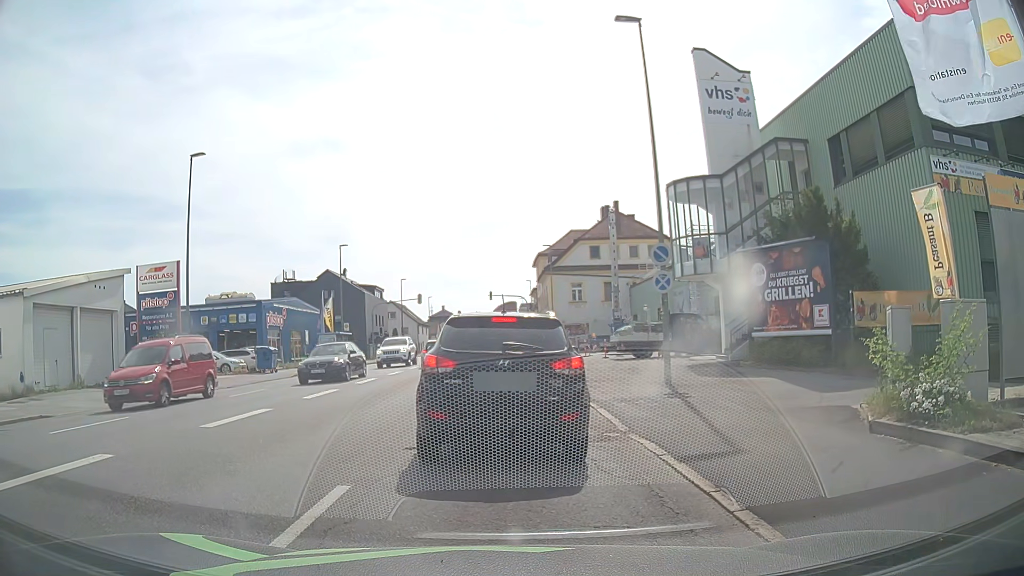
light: Day
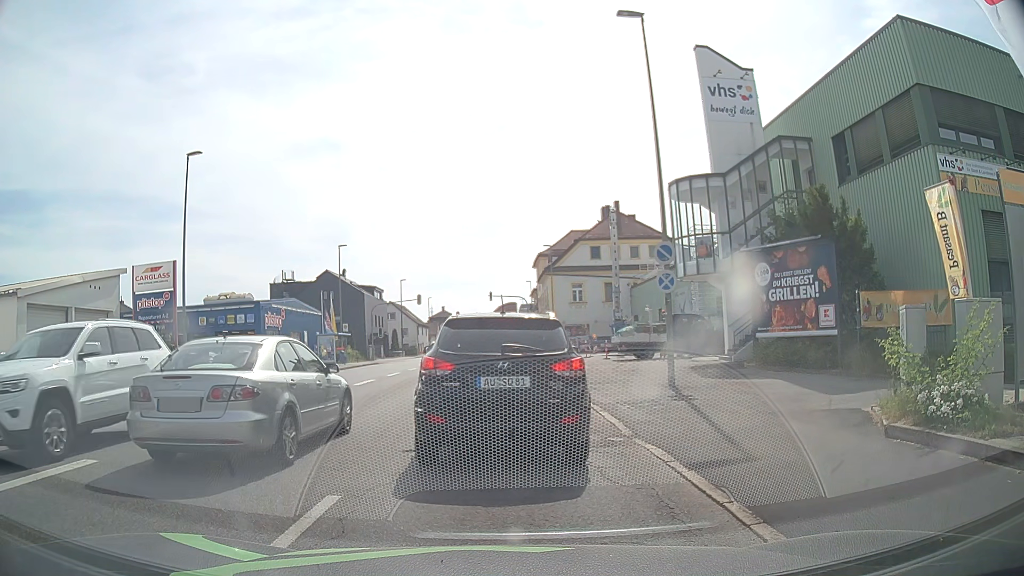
(0.0, +0.4) m; 0°
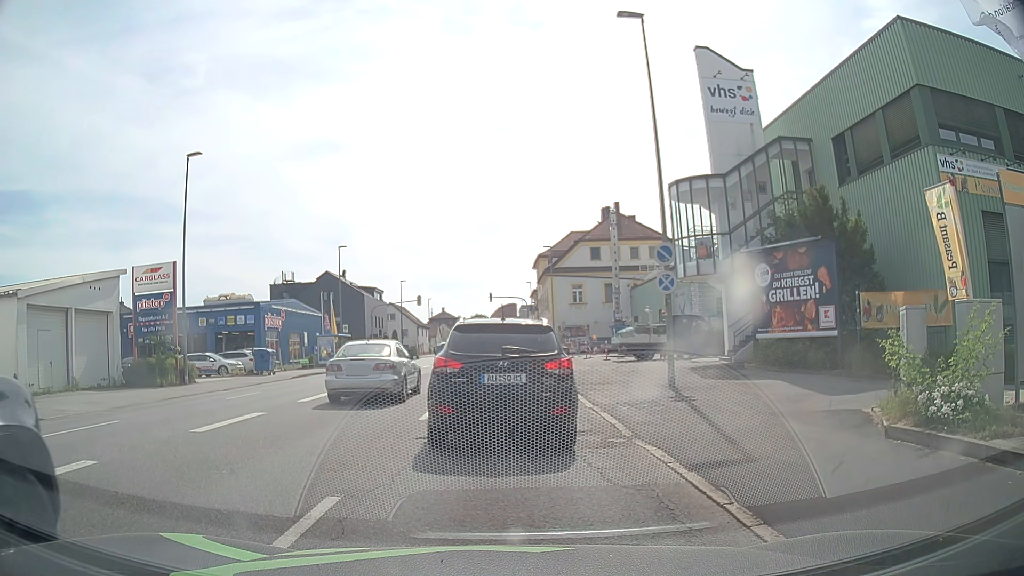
(0.0, 0.0) m; 0°
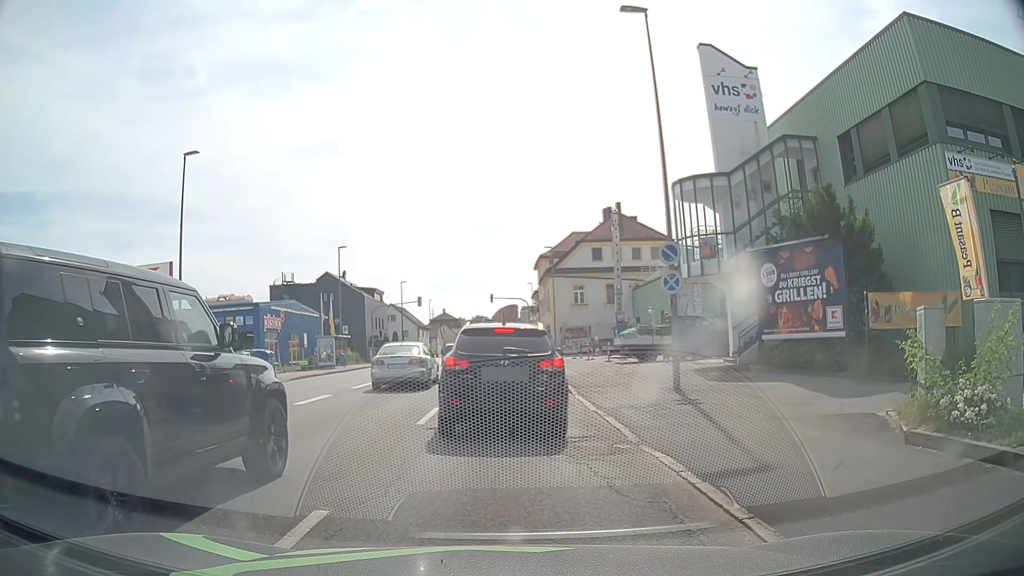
(0.0, +0.4) m; 0°
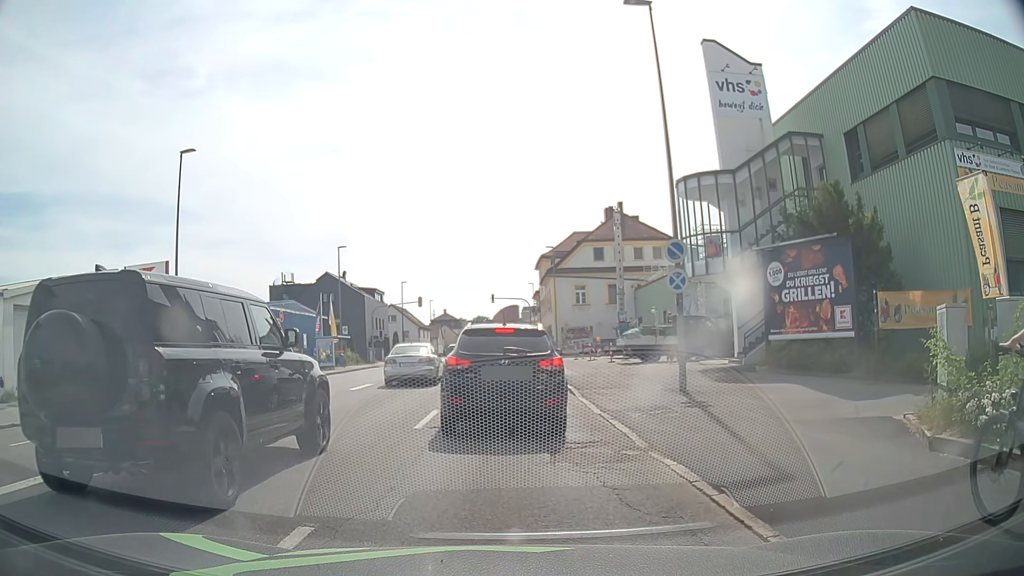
(0.0, +0.5) m; 0°
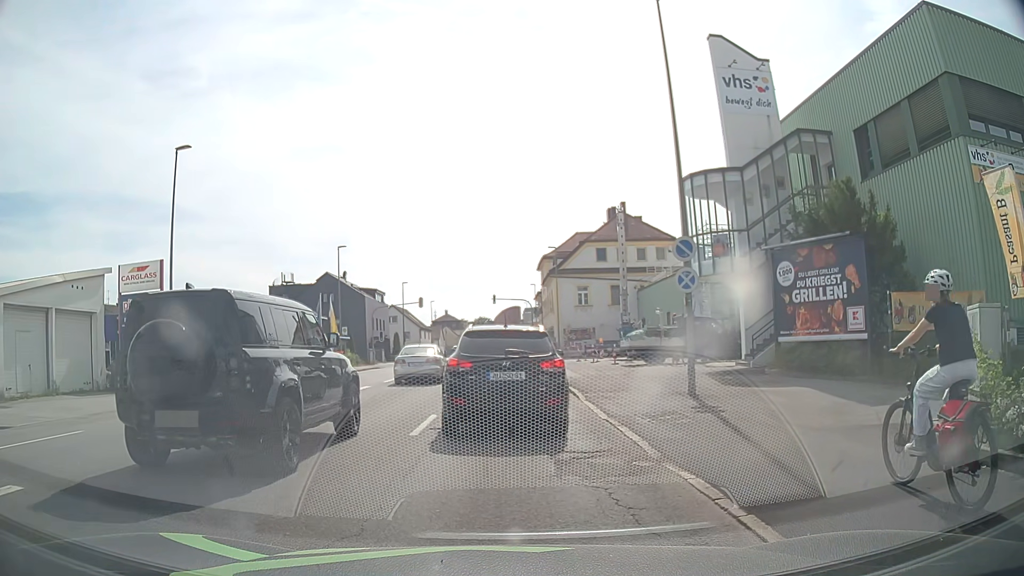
(0.0, +0.7) m; 0°
